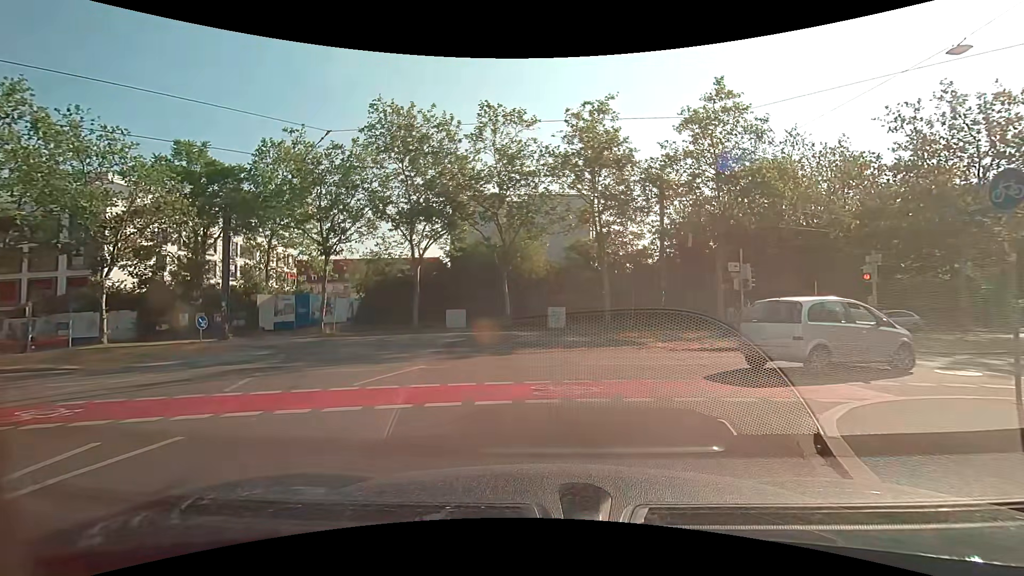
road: tertiary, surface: asphalt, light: Day
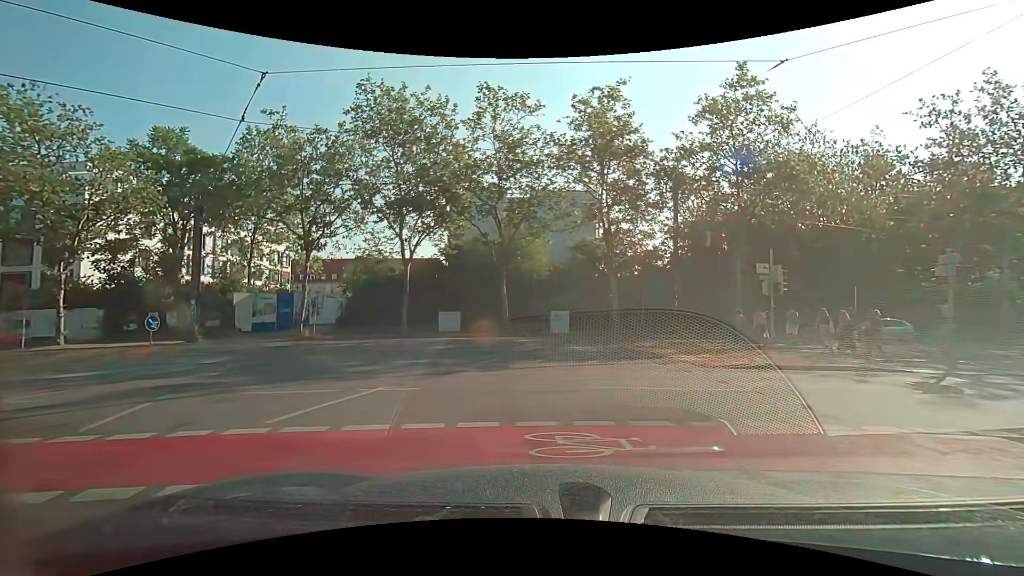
(0.0, +3.0) m; +1°
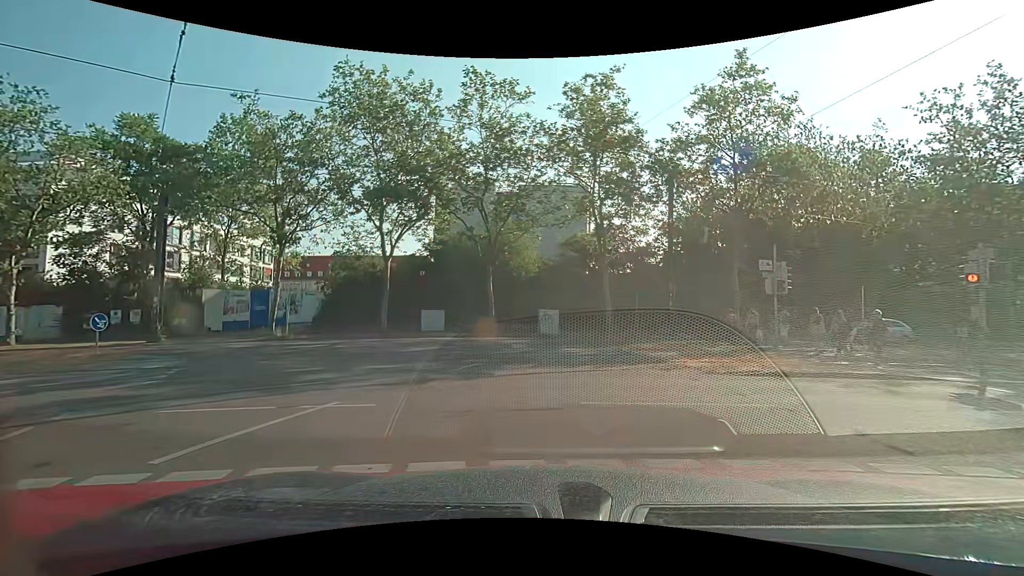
(0.0, +1.6) m; +2°
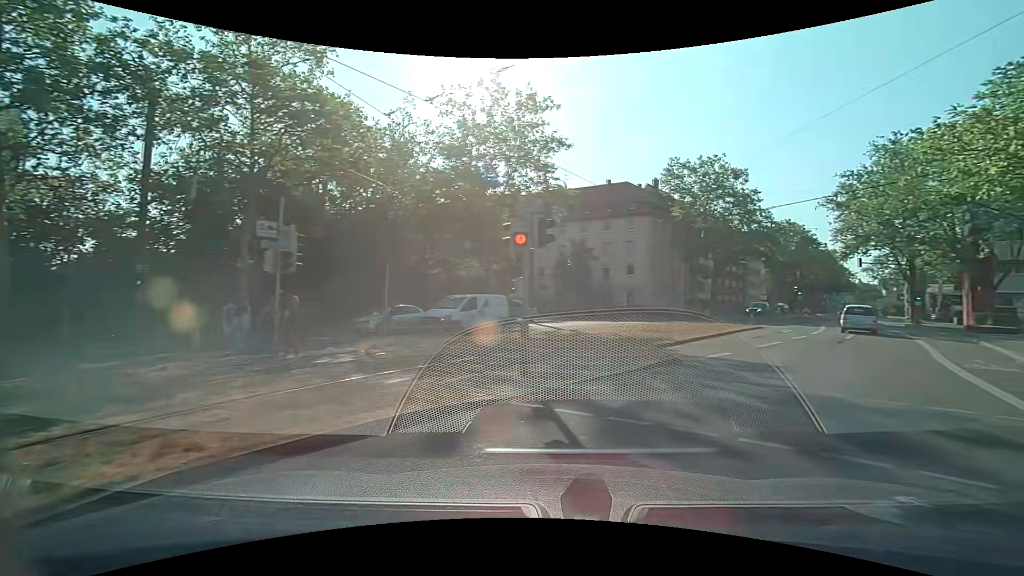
(+3.0, +7.8) m; +52°
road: secondary
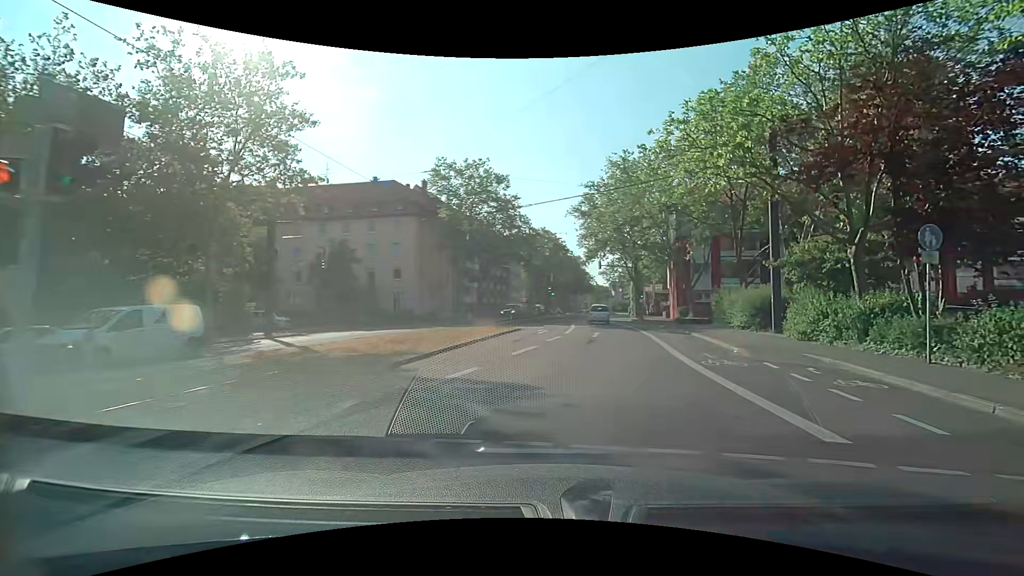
(+1.0, +4.3) m; +22°
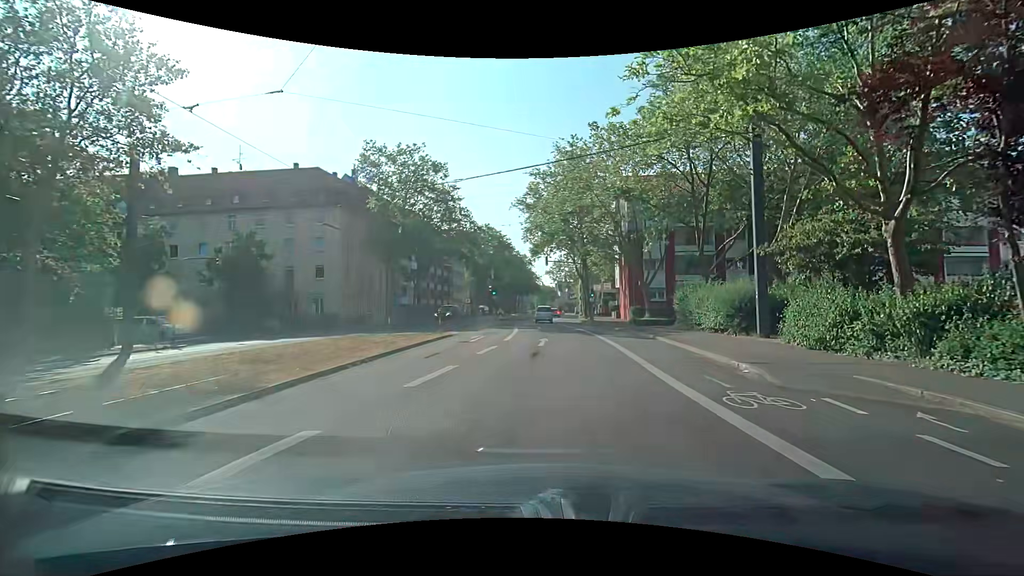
(+0.3, +5.8) m; +5°
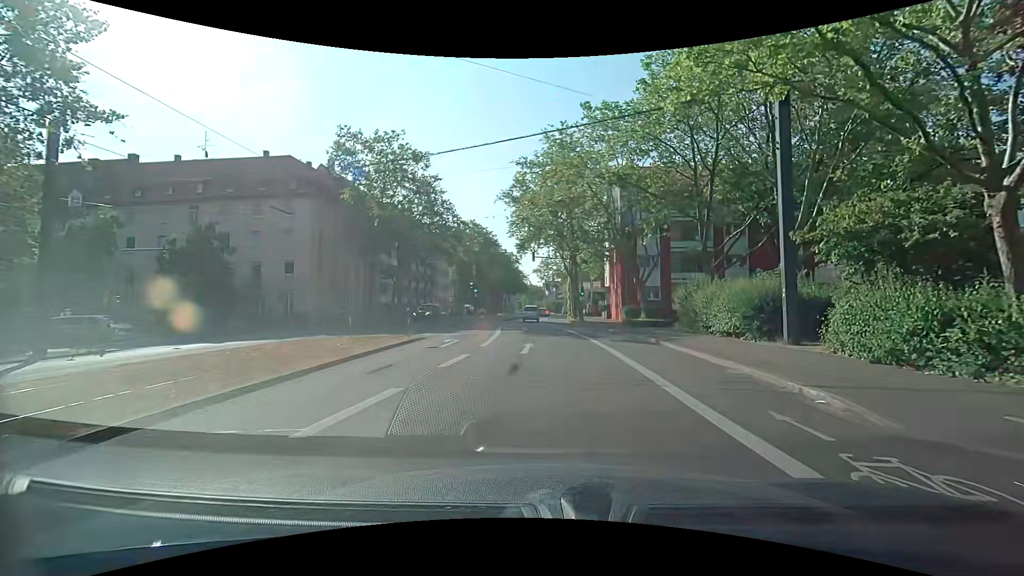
(0.0, +3.5) m; +2°
